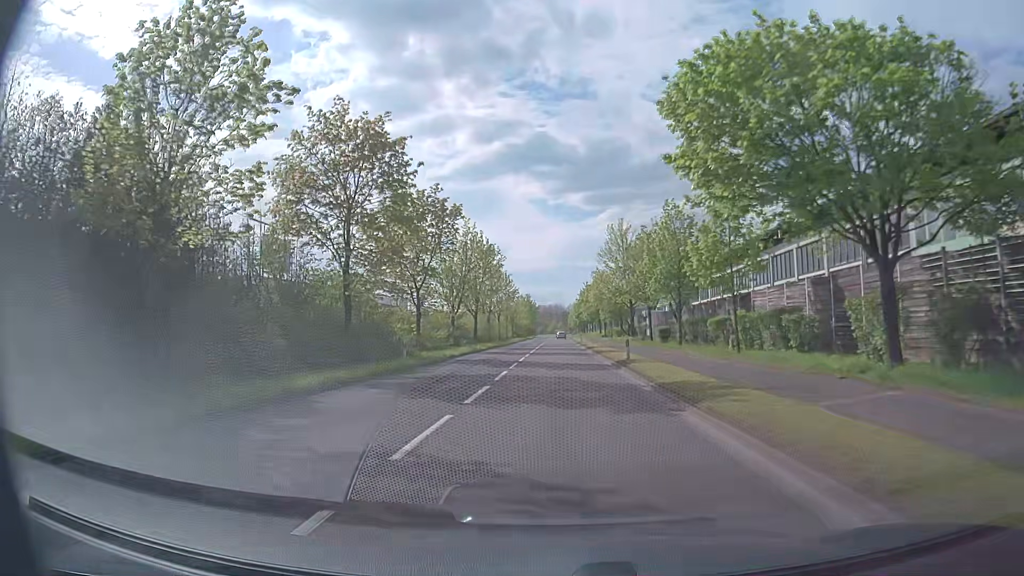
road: primary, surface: asphalt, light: Day
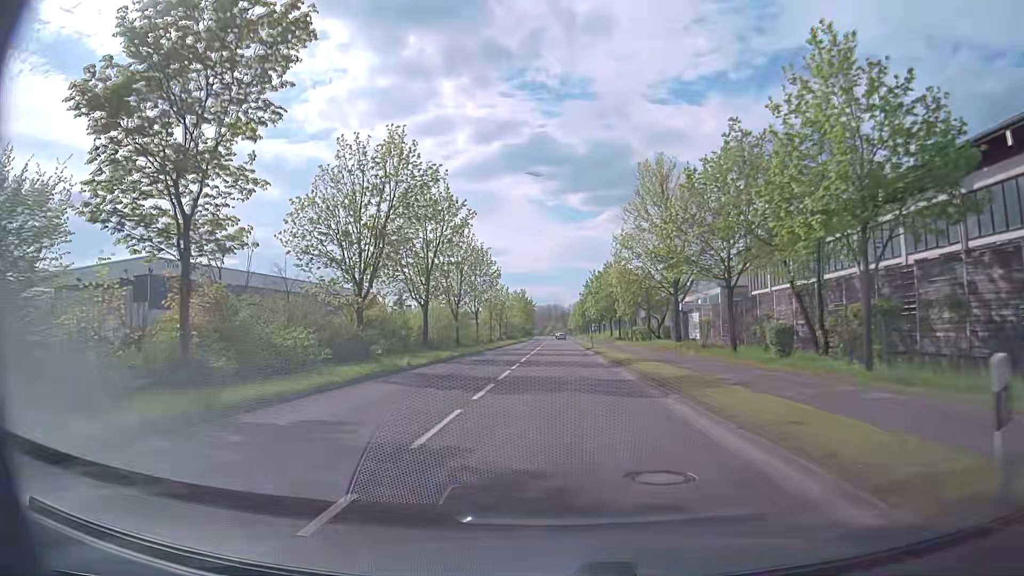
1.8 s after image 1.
(+0.1, +23.7) m; 0°
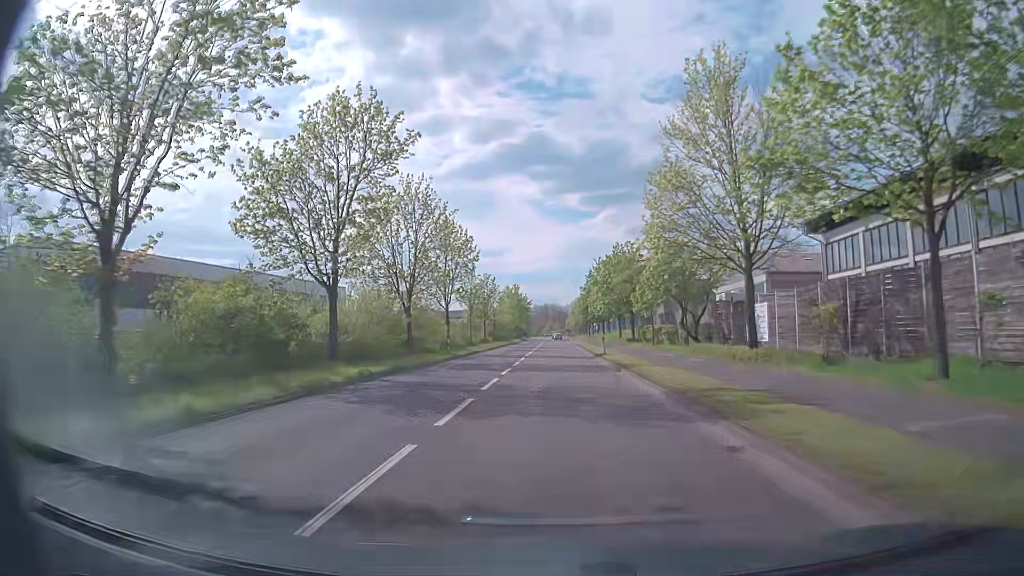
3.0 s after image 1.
(+0.1, +15.8) m; 0°
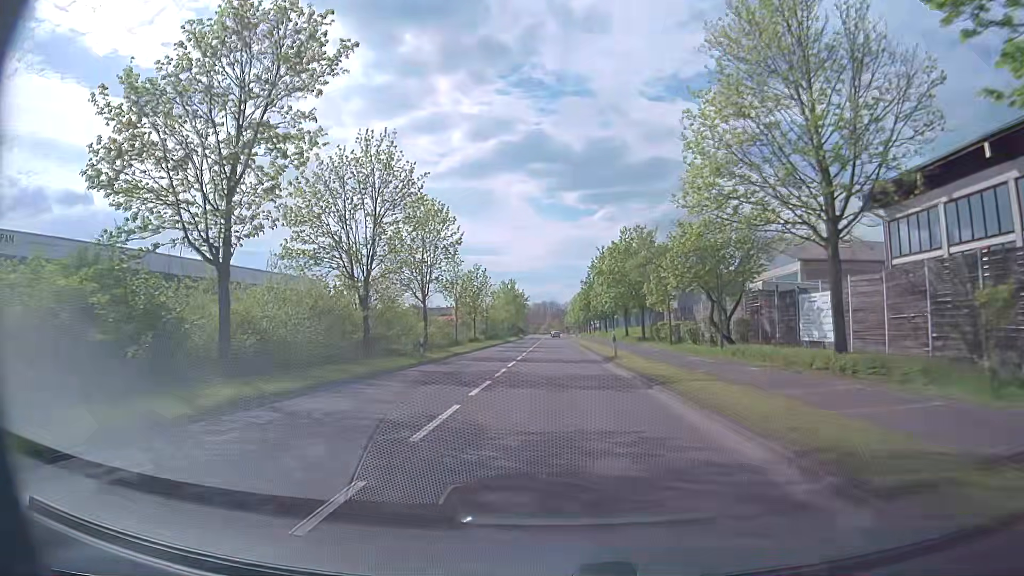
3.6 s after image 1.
(0.0, +7.9) m; 0°
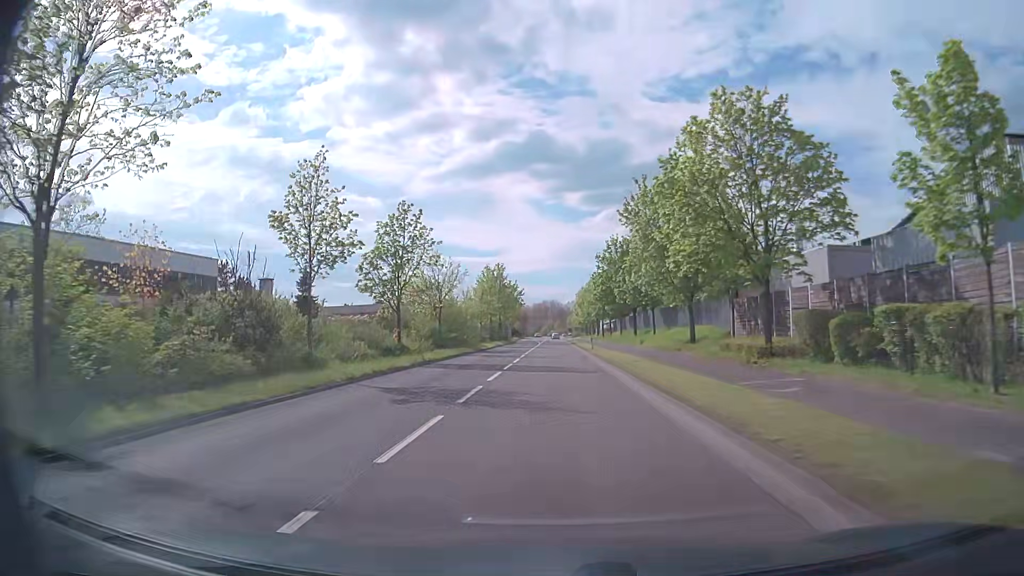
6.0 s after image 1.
(0.0, +31.7) m; 0°
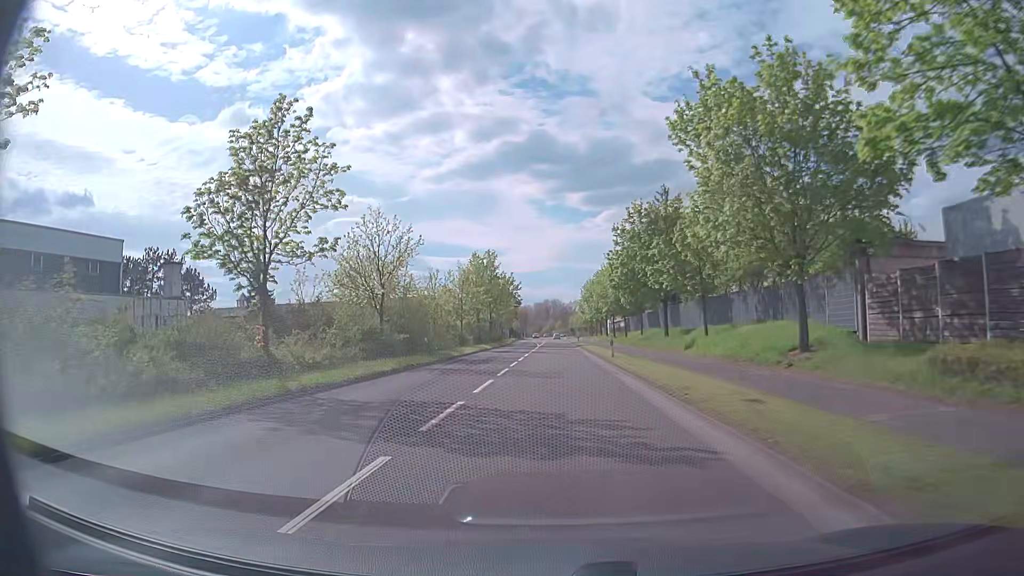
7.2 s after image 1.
(0.0, +15.9) m; 0°
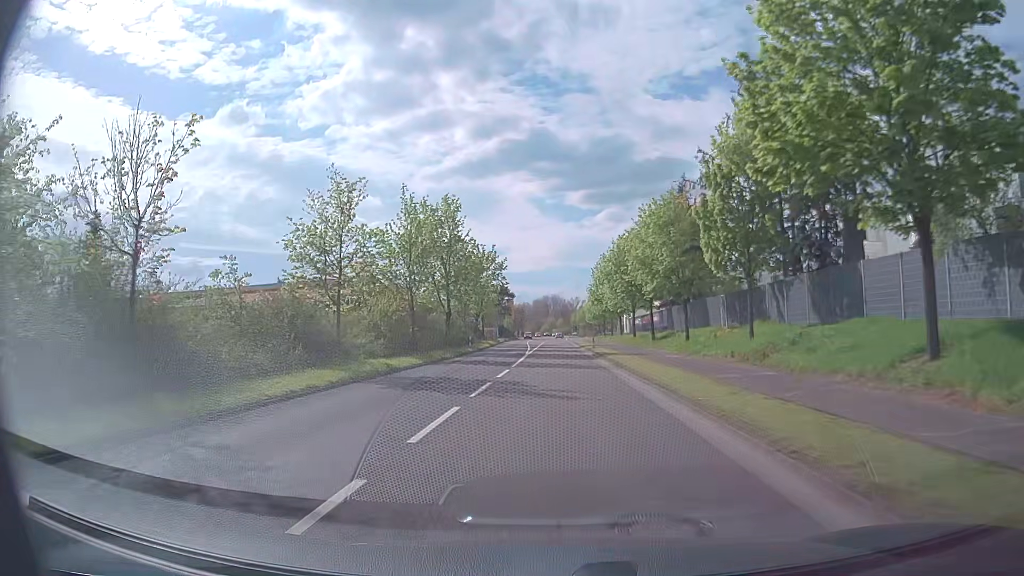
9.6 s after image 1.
(0.0, +31.7) m; 0°
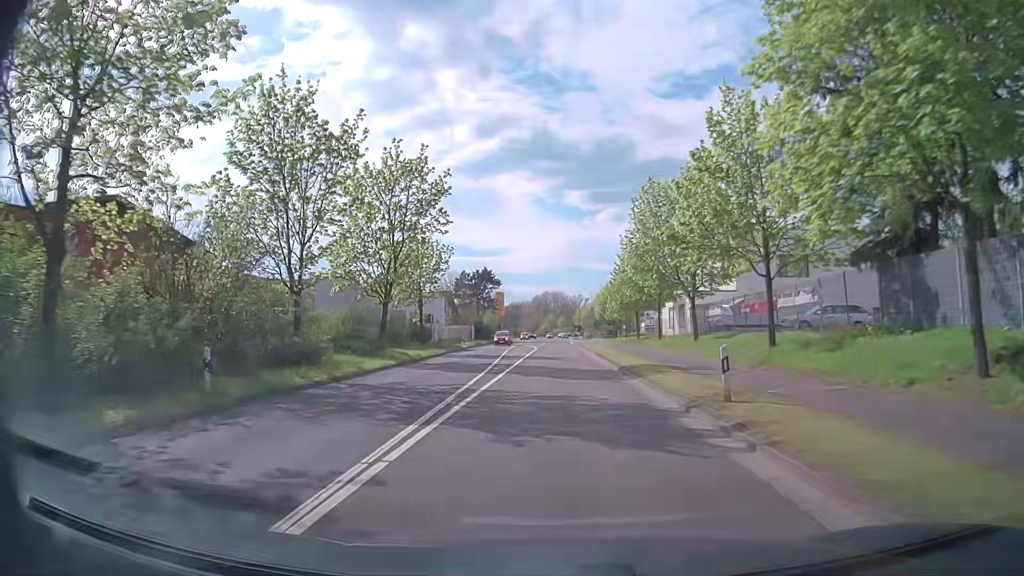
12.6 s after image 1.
(0.0, +39.7) m; 0°
(0, +10) (0, +20) (0, +30) (0, +40) (0, +50) (0, +60) (0, +70) (+1, +80) (+1, +90) (+1, +100) m
